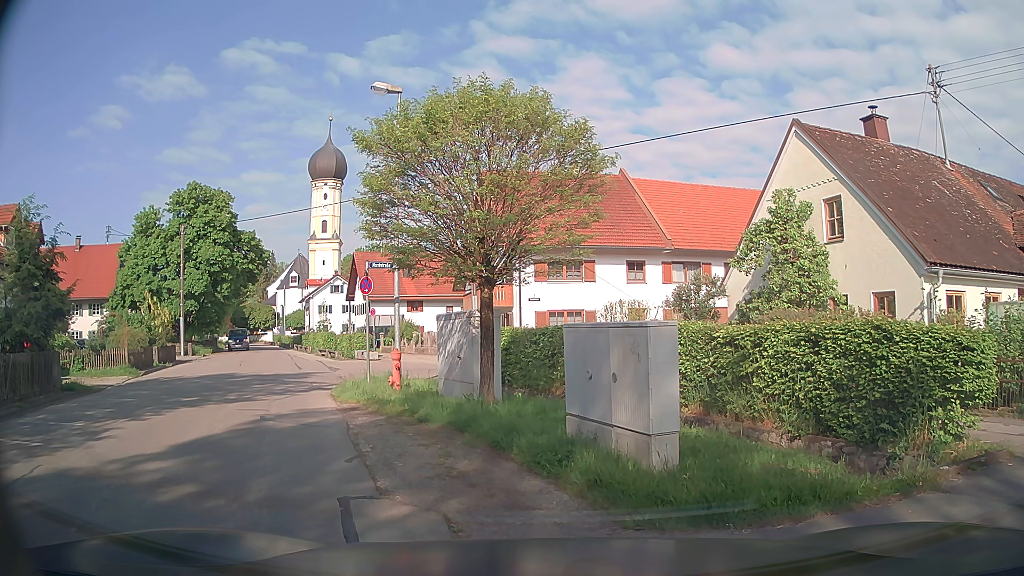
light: Day
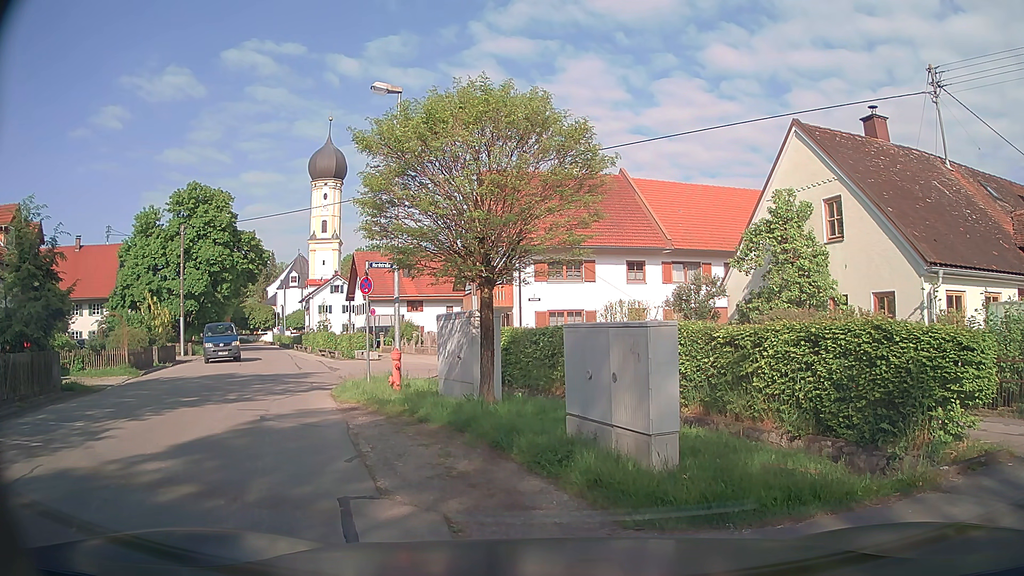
(0.0, 0.0) m; 0°
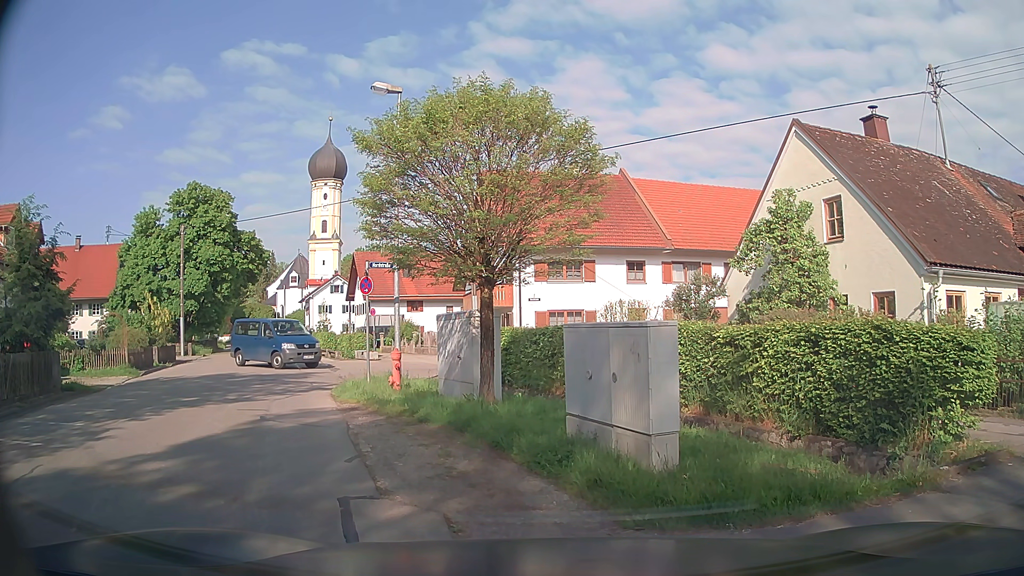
(0.0, 0.0) m; 0°
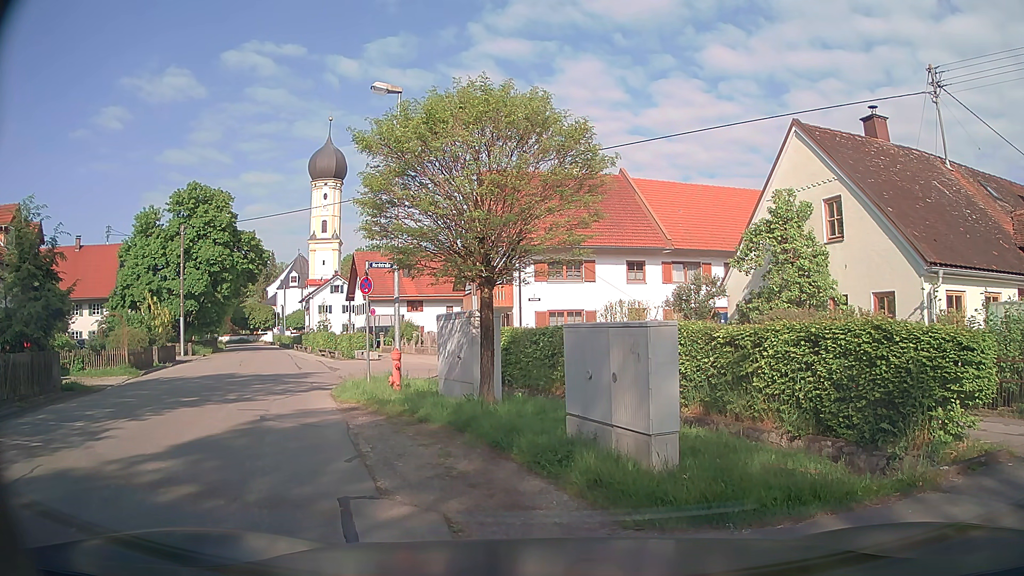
(0.0, 0.0) m; 0°
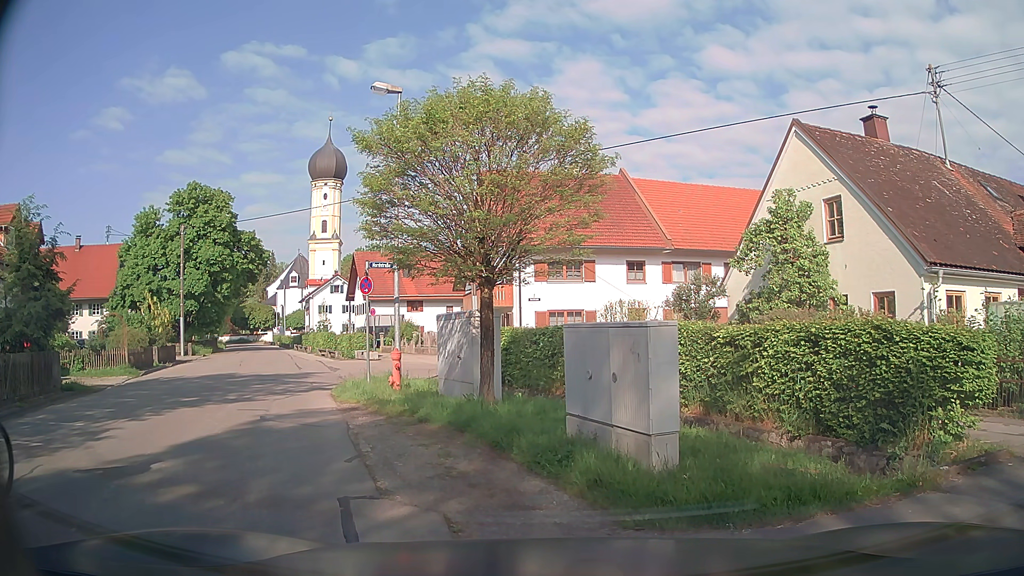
(0.0, 0.0) m; 0°
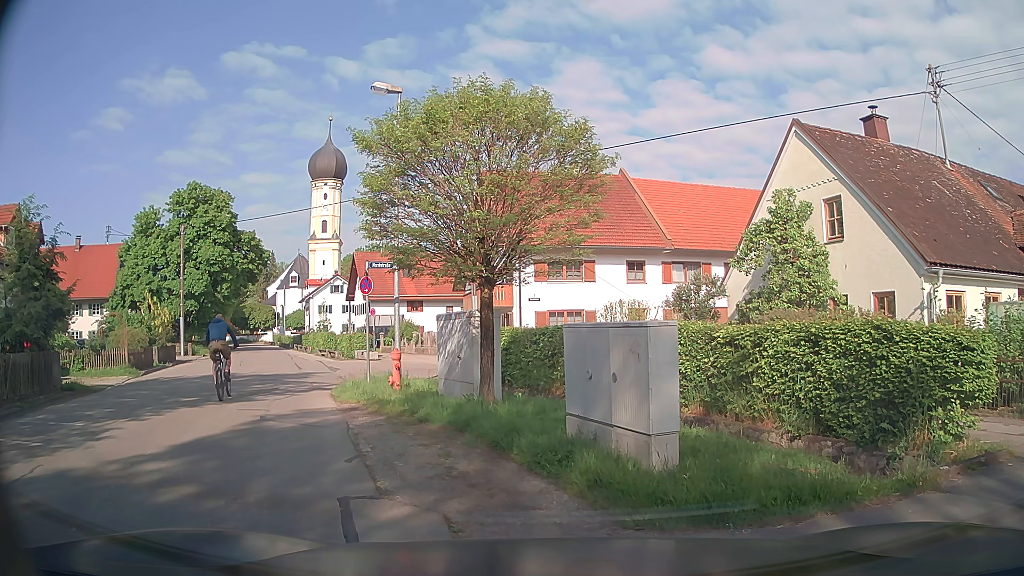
(0.0, 0.0) m; 0°
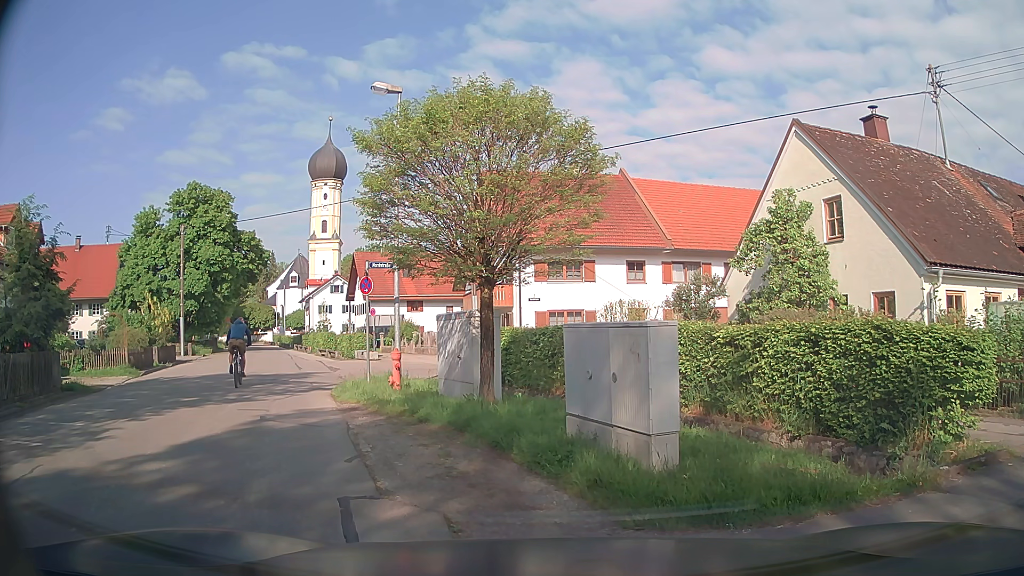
(0.0, 0.0) m; 0°
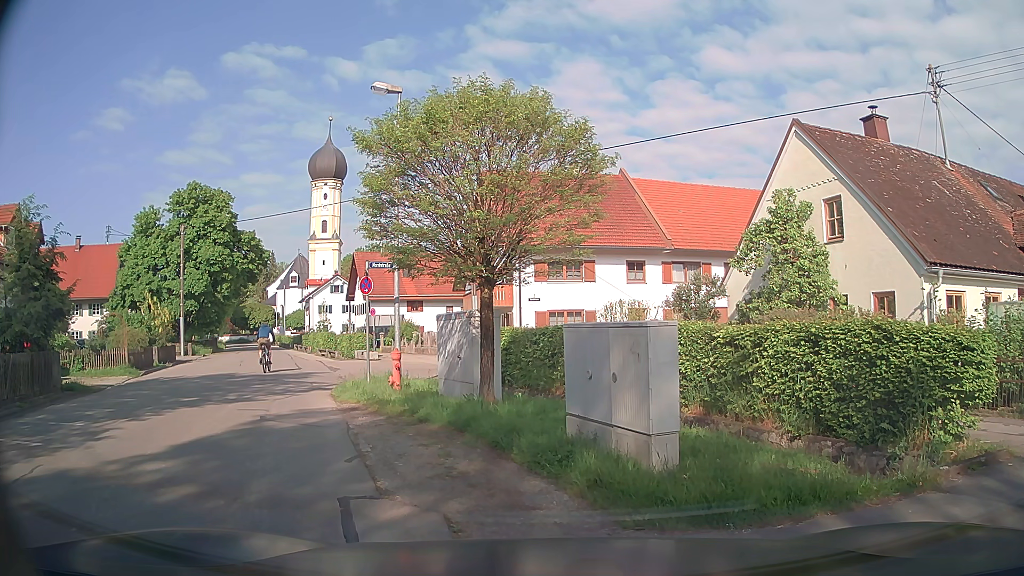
(0.0, 0.0) m; 0°
